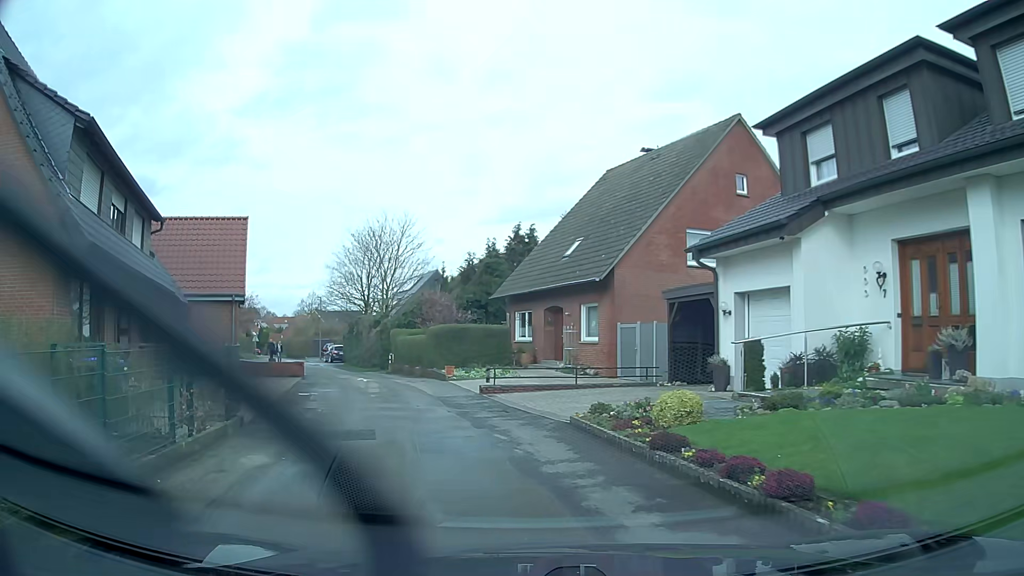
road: residential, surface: asphalt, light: Day
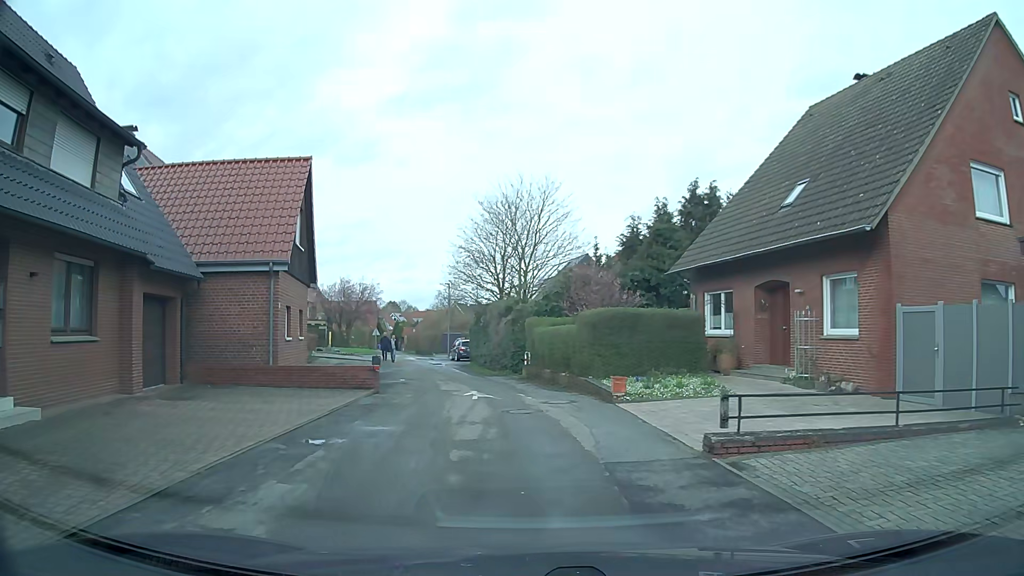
(-1.2, +10.0) m; -13°
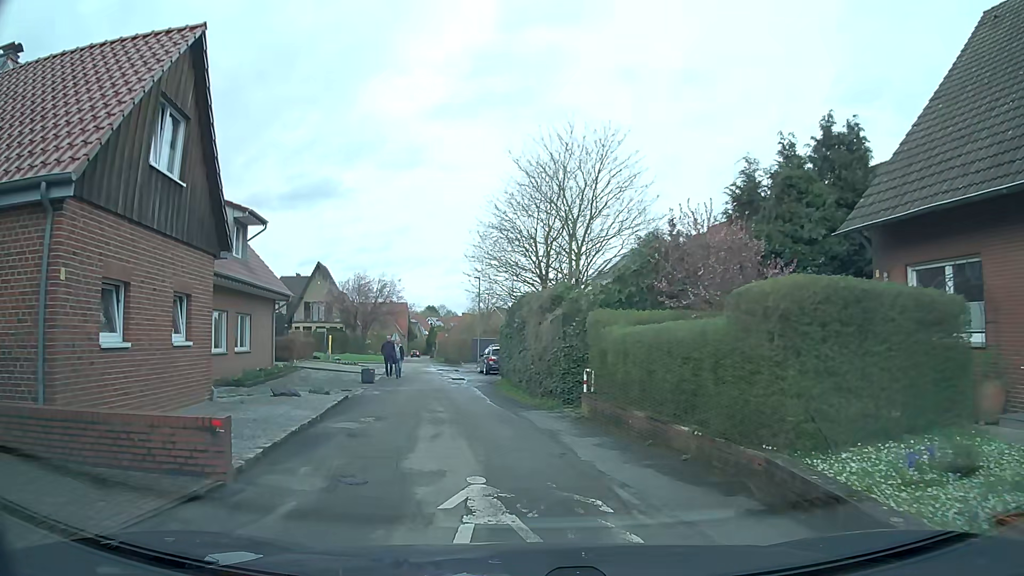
(-0.3, +10.6) m; -4°
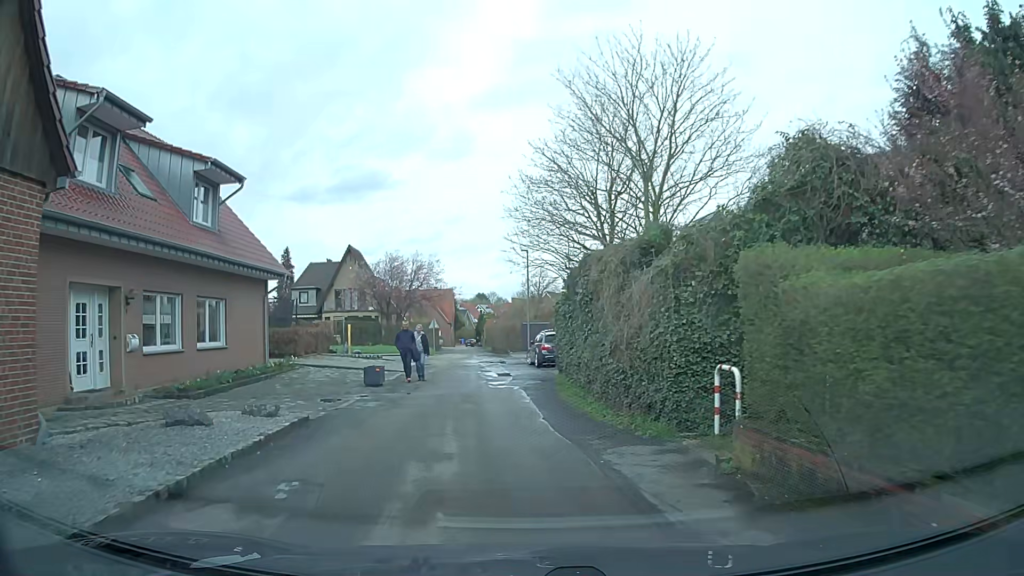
(-0.2, +7.3) m; -2°
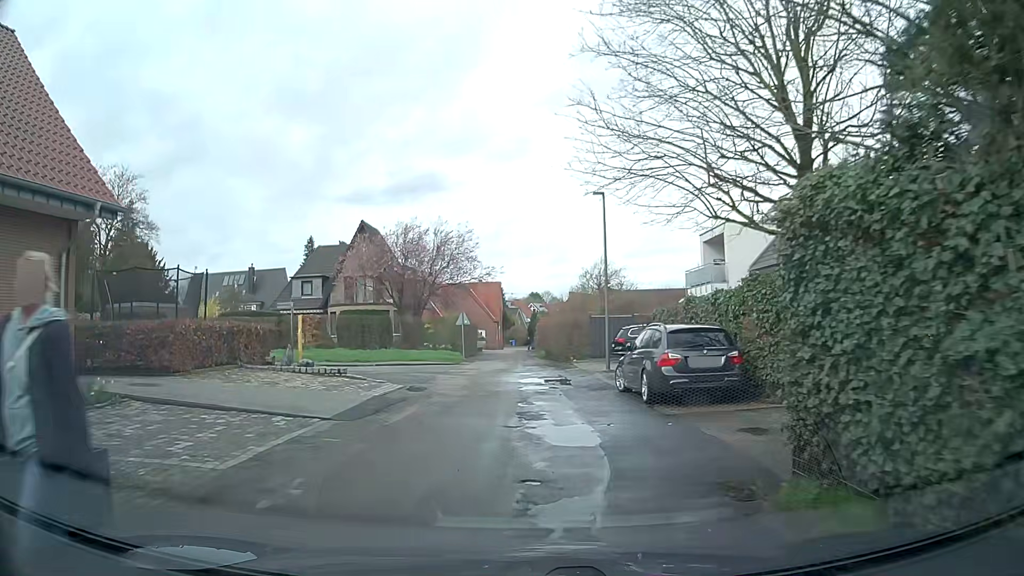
(-1.1, +15.3) m; -6°
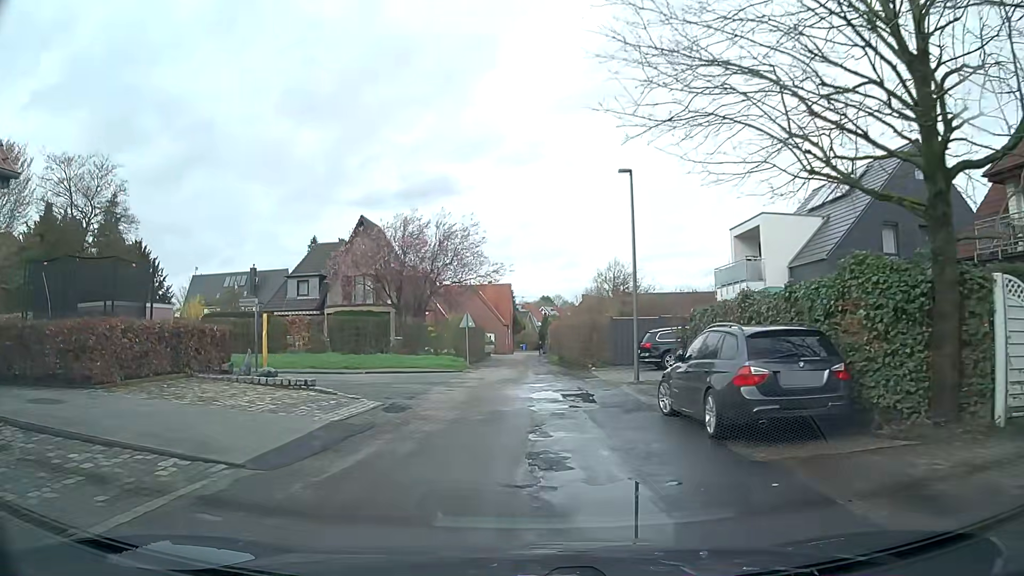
(0.0, +3.8) m; -1°
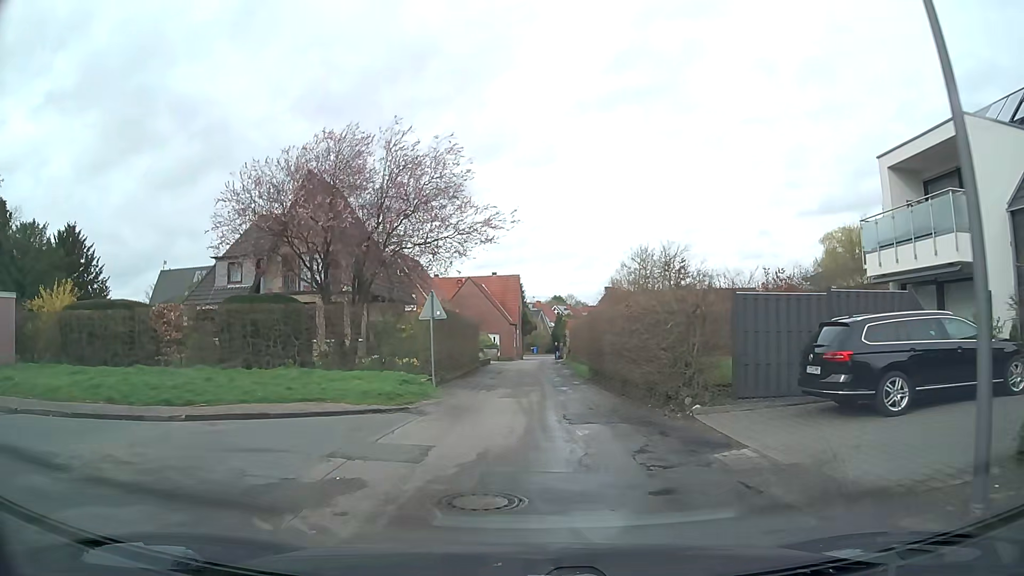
(0.0, +14.8) m; 0°
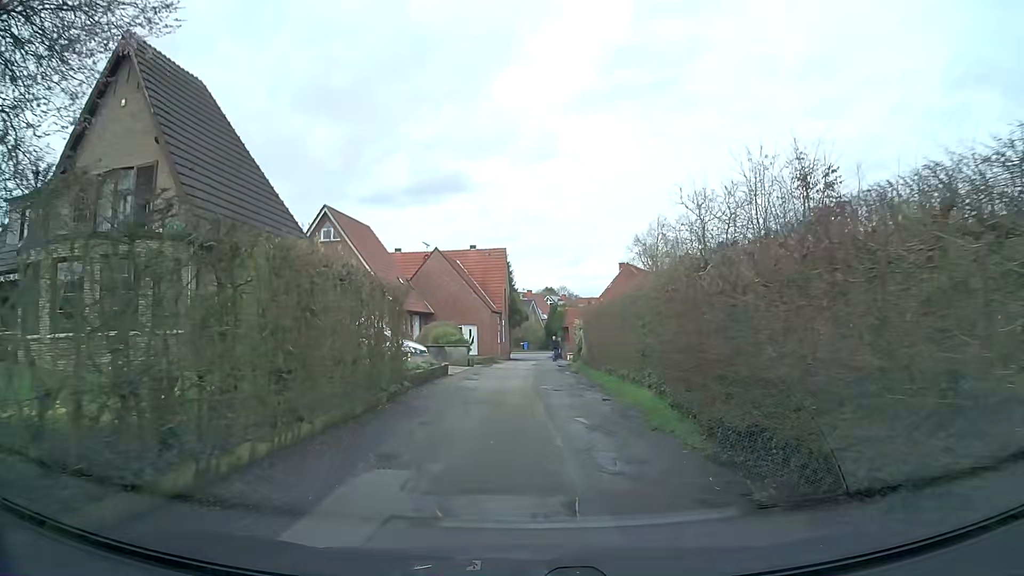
(-0.1, +18.2) m; +1°
(0, +10) (0, +20) (0, +30) (0, +40) (0, +50) (0, +60) (0, +70) (-1, +80) (-9, +84) (-19, +85) m
